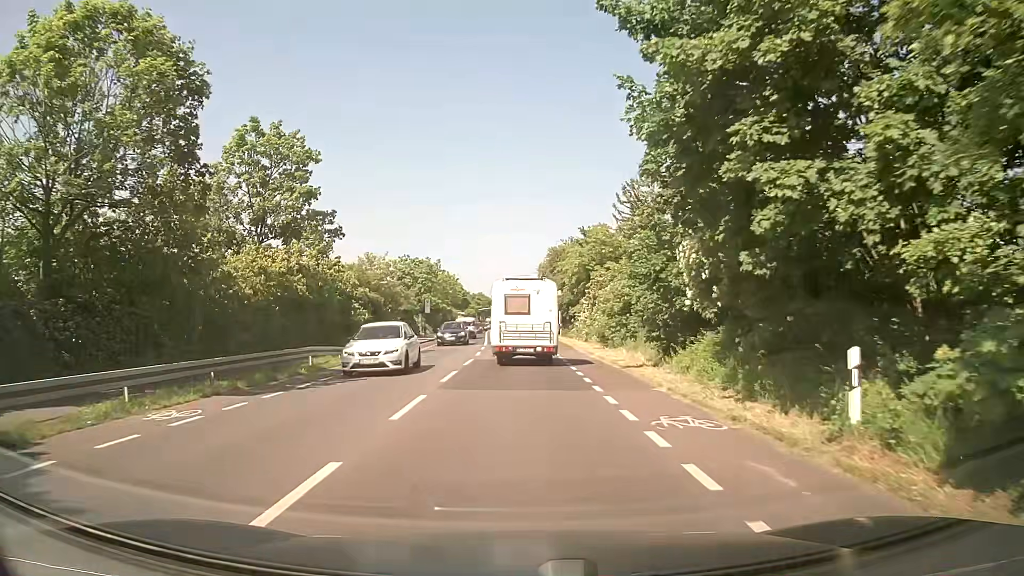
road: secondary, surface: asphalt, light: Day
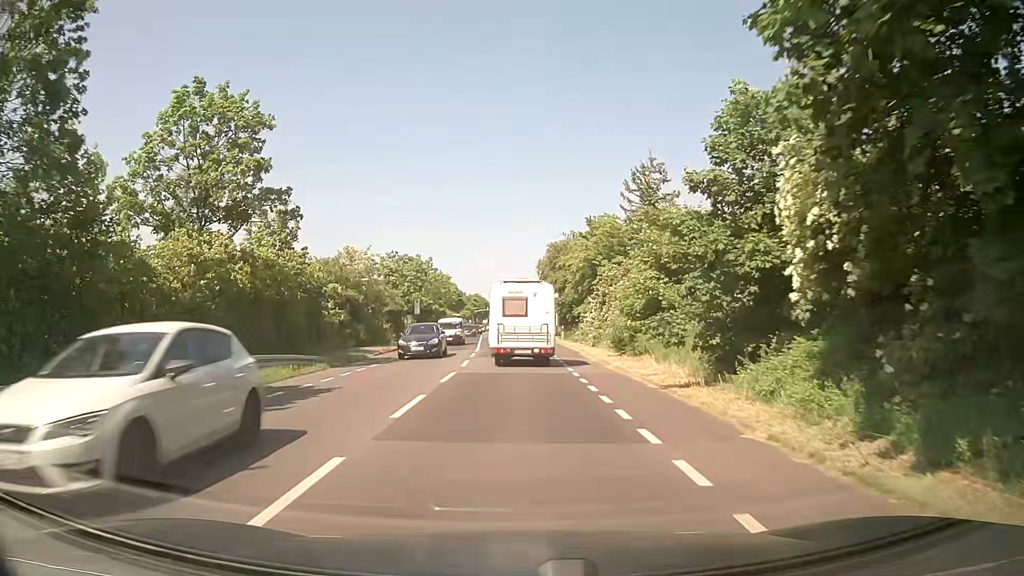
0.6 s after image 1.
(0.0, +5.8) m; +1°
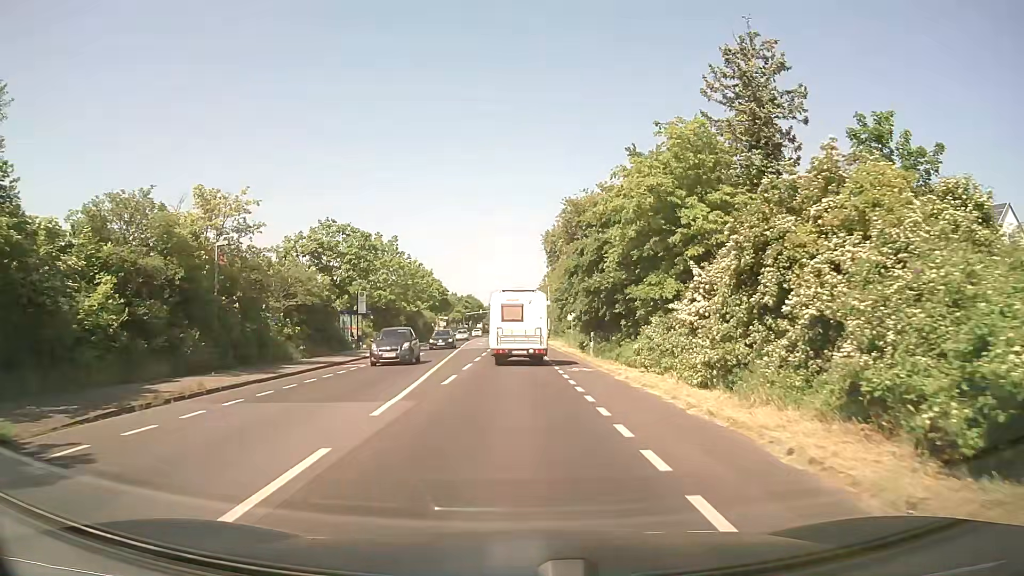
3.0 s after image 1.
(0.0, +23.5) m; 0°
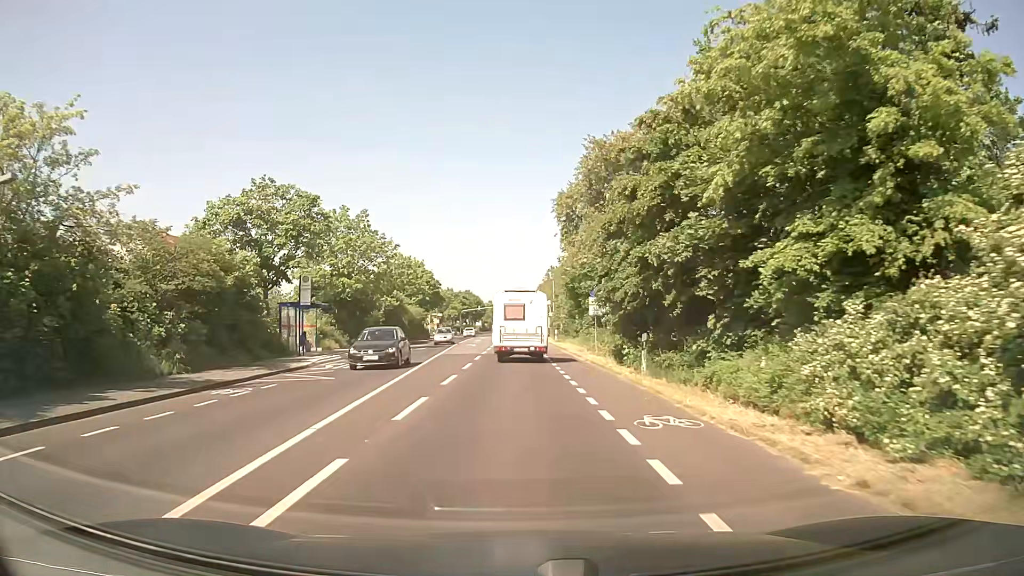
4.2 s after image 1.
(-0.1, +12.7) m; -1°
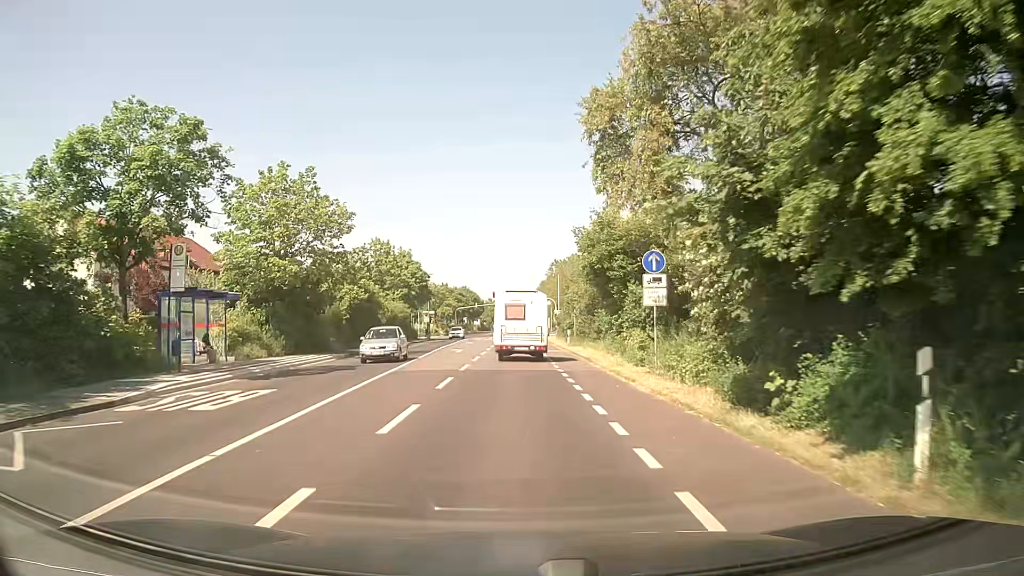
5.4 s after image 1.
(0.0, +13.4) m; 0°
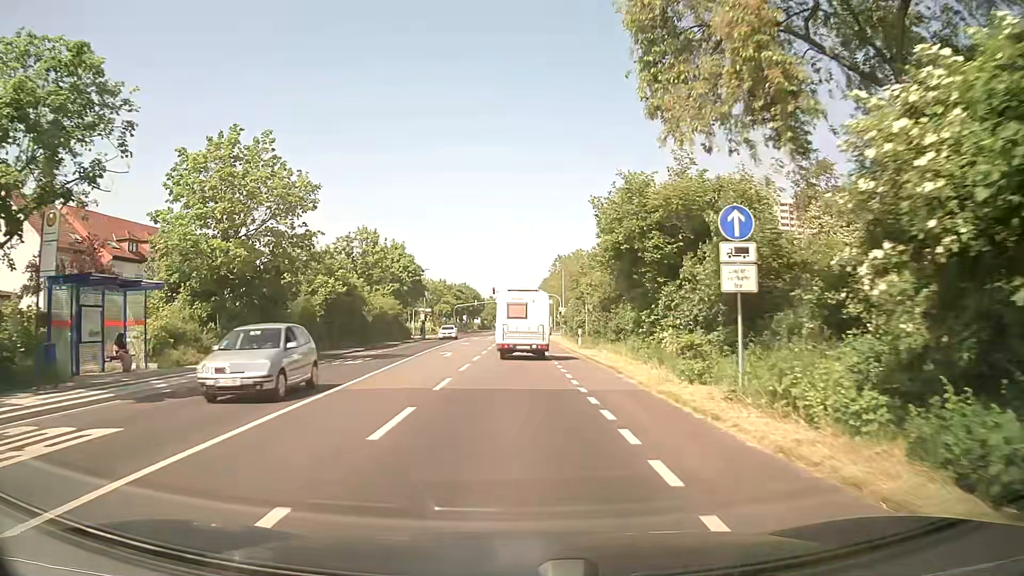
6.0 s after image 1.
(0.0, +6.8) m; 0°
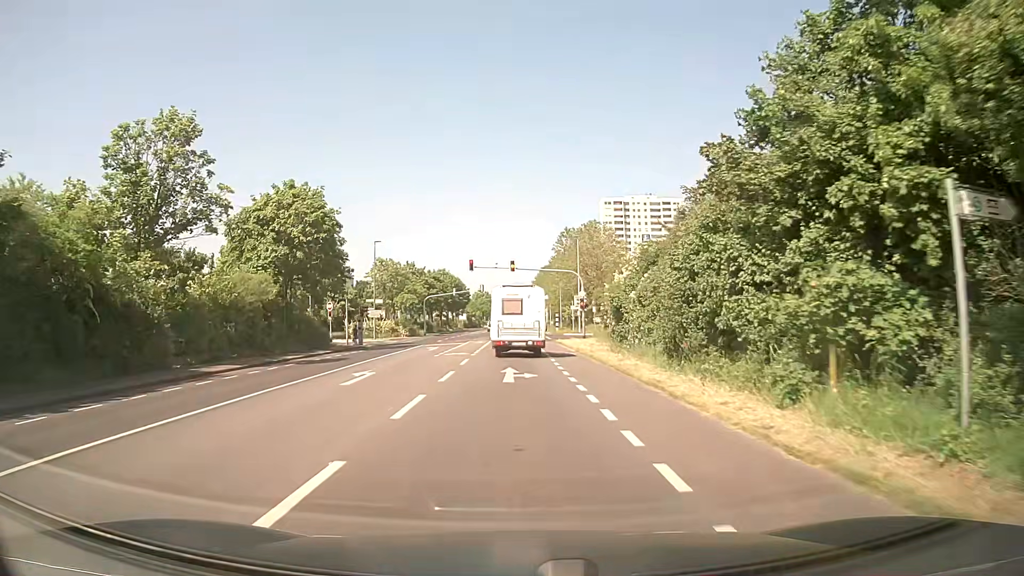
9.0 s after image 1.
(+0.3, +34.5) m; +1°
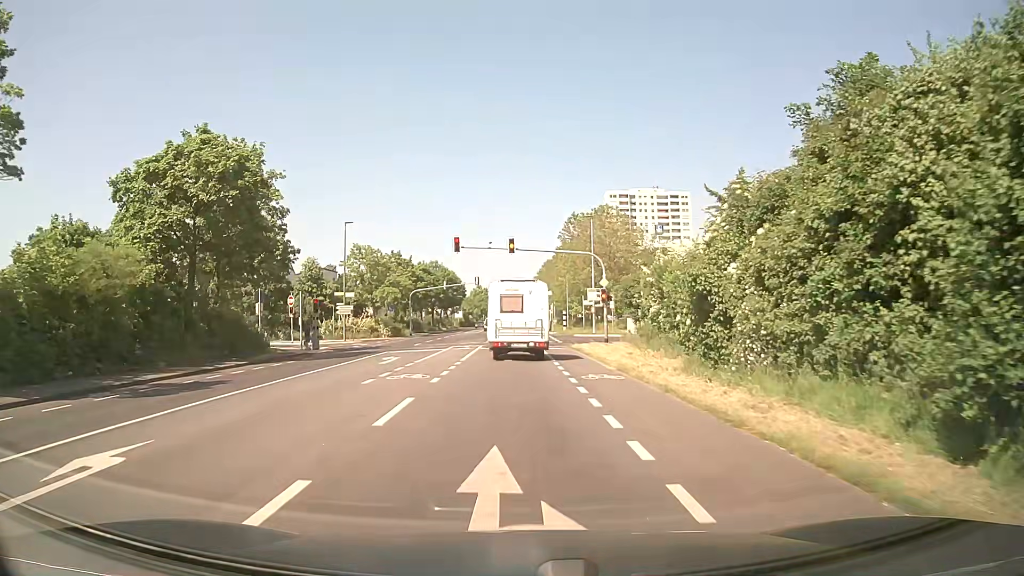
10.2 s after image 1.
(0.0, +12.7) m; 0°
(0, +10) (0, +20) (0, +30) (0, +40) (0, +50) (0, +60) (0, +70) (0, +80) (0, +90) (0, +100) m
